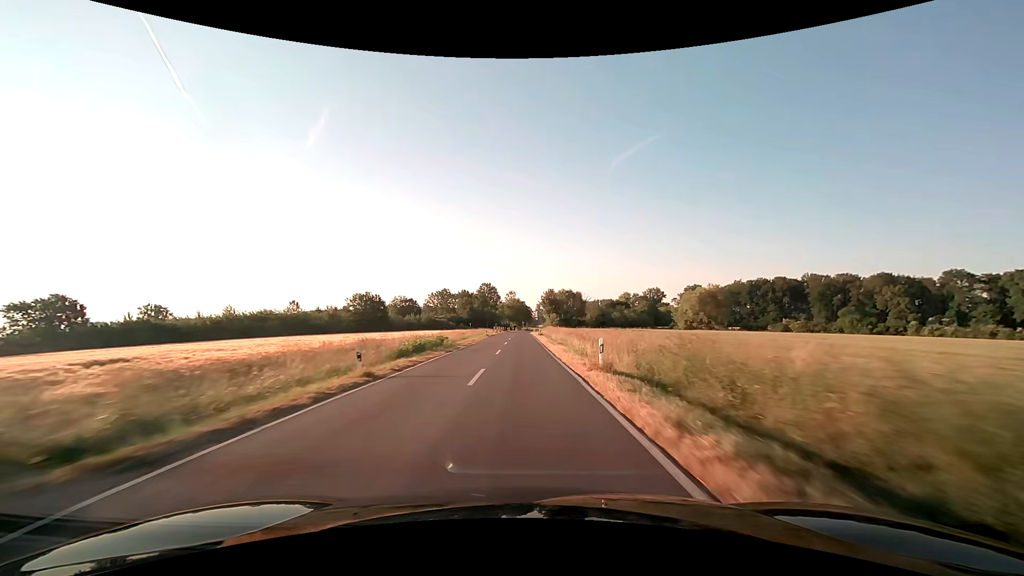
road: secondary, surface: asphalt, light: Day
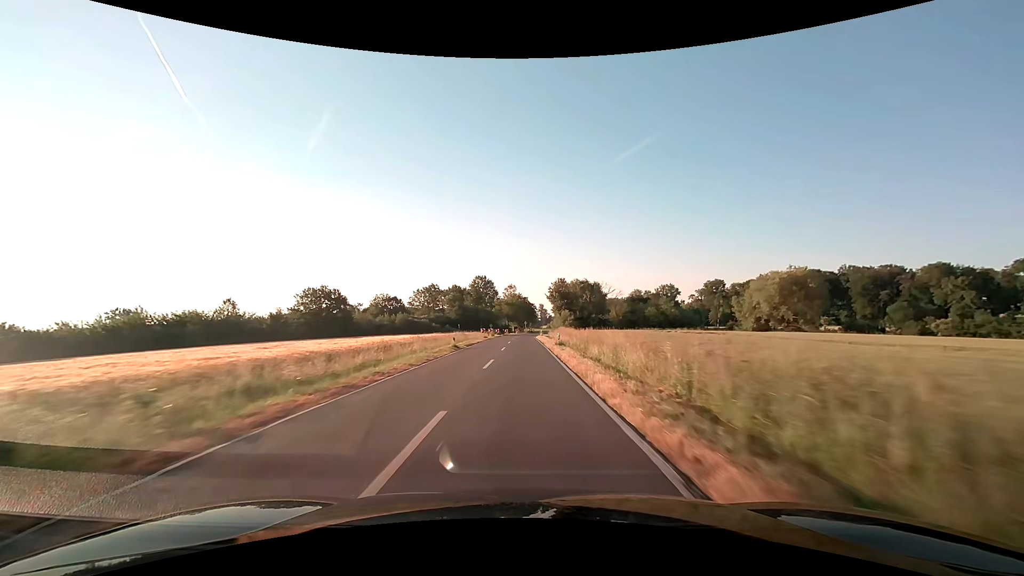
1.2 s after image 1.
(-0.1, +31.6) m; 0°
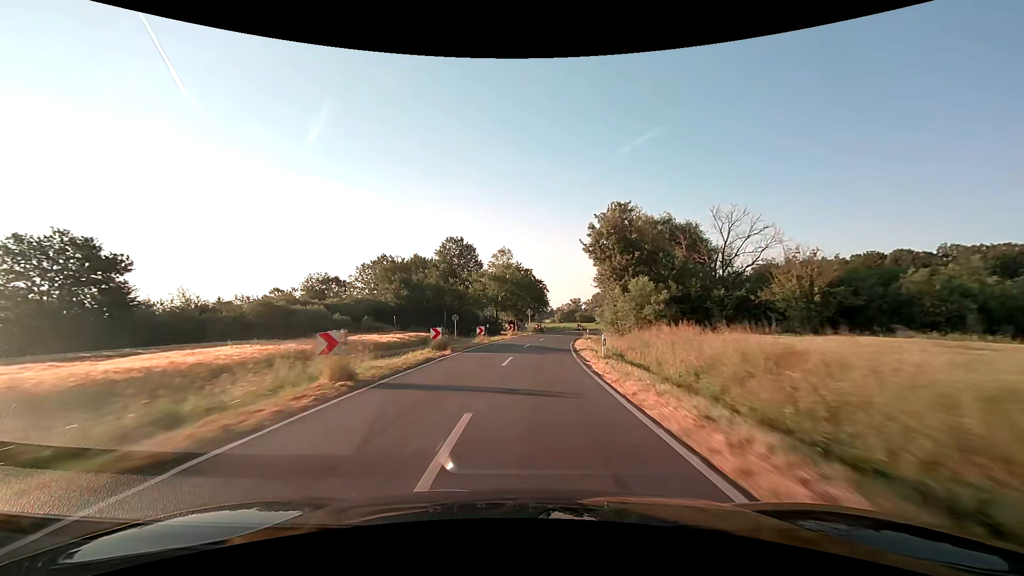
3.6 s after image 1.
(-0.5, +60.5) m; 0°
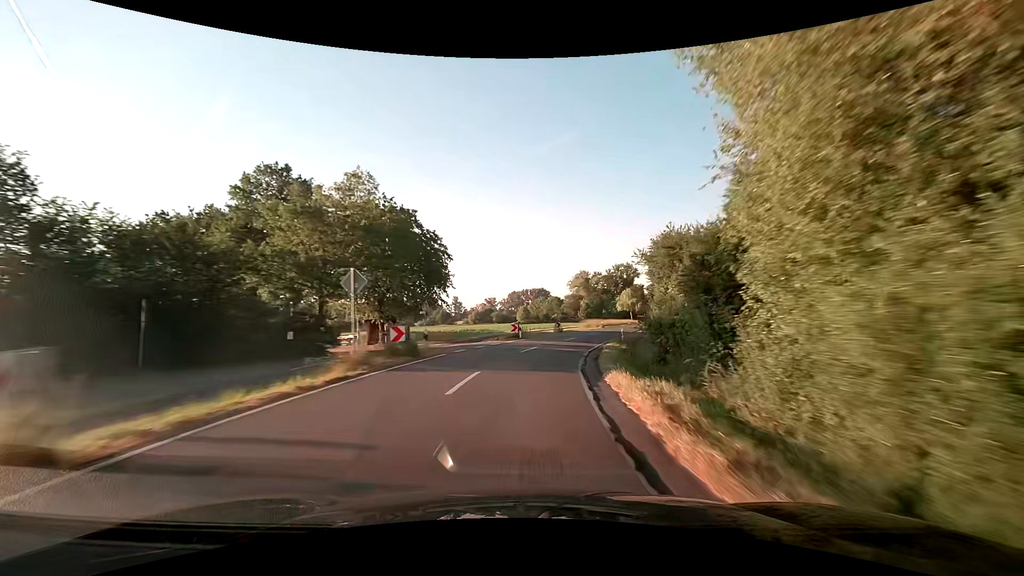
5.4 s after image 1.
(+2.8, +42.8) m; +9°
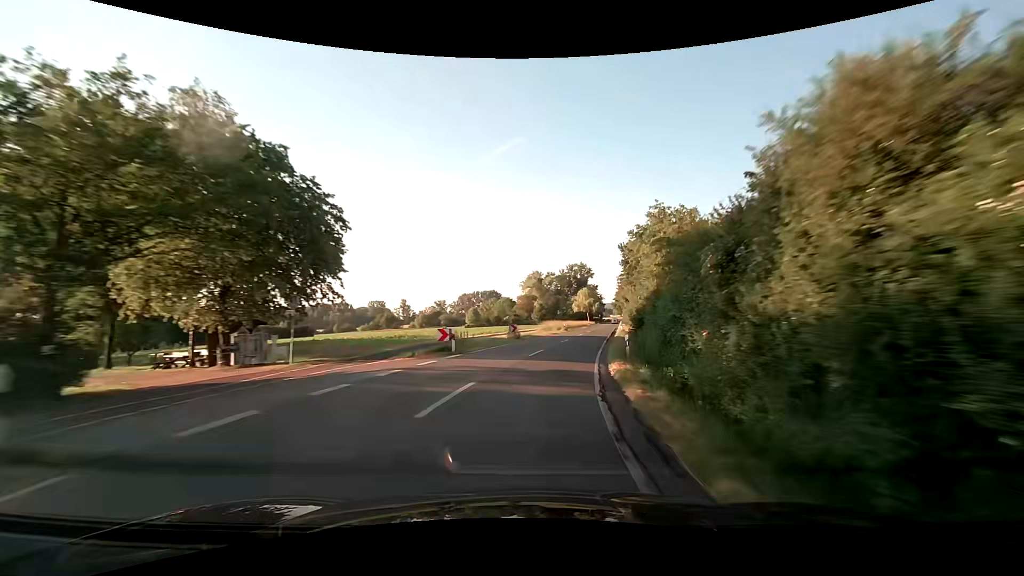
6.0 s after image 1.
(+0.7, +14.2) m; +6°
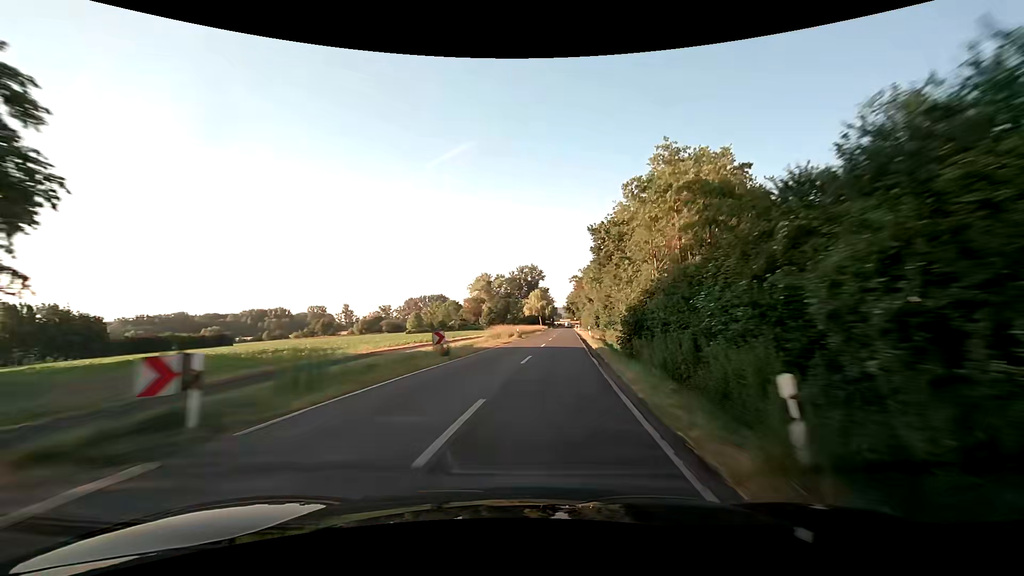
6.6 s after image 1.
(+0.7, +14.1) m; +6°
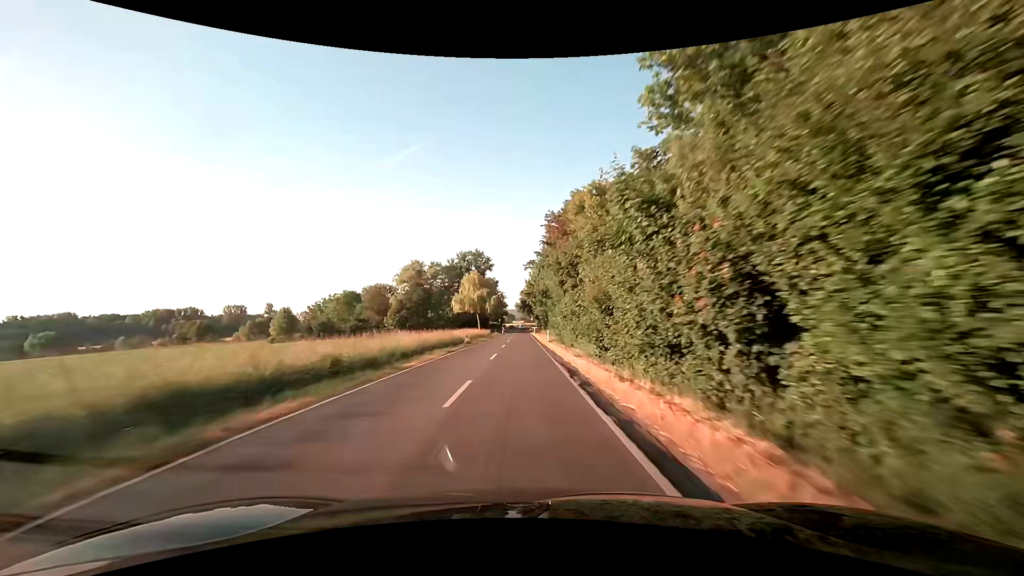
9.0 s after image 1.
(+4.9, +56.5) m; +5°
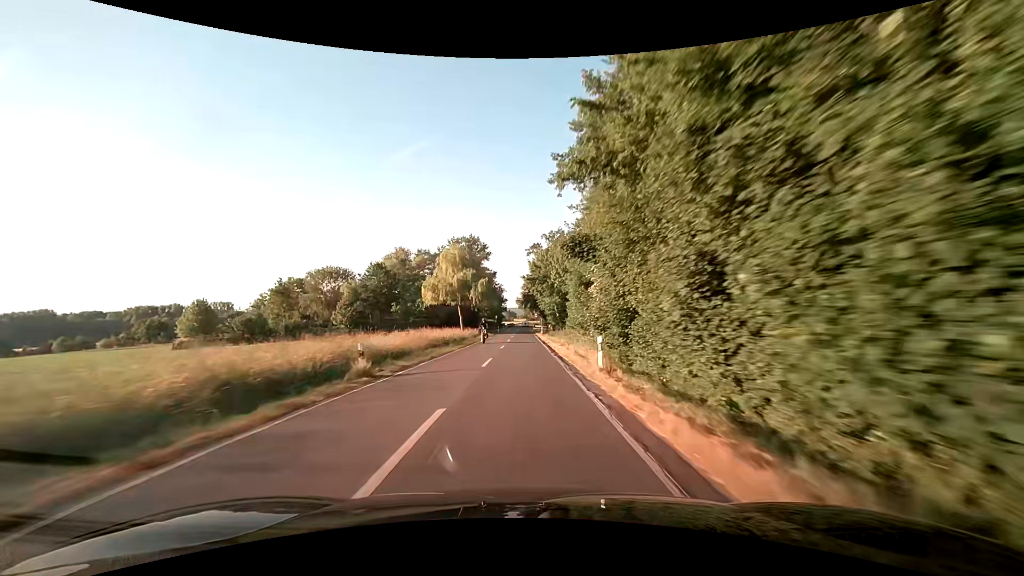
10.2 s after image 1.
(+0.1, +28.7) m; 0°
(0, +10) (0, +20) (0, +30) (0, +40) (0, +50) (0, +60) (0, +70) (0, +80) (0, +90) (0, +100) m
